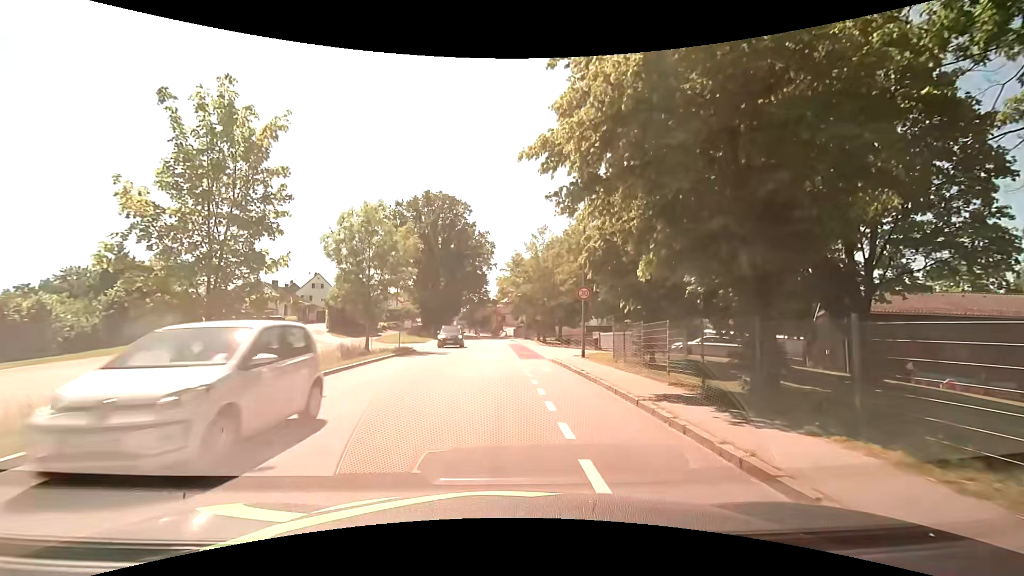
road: tertiary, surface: asphalt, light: Day
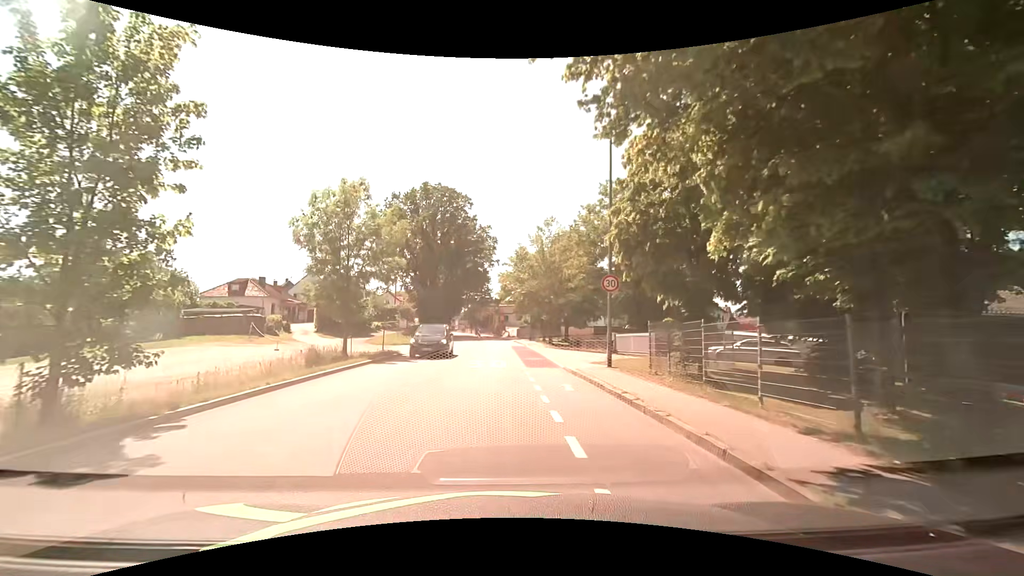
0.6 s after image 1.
(0.0, +4.9) m; 0°
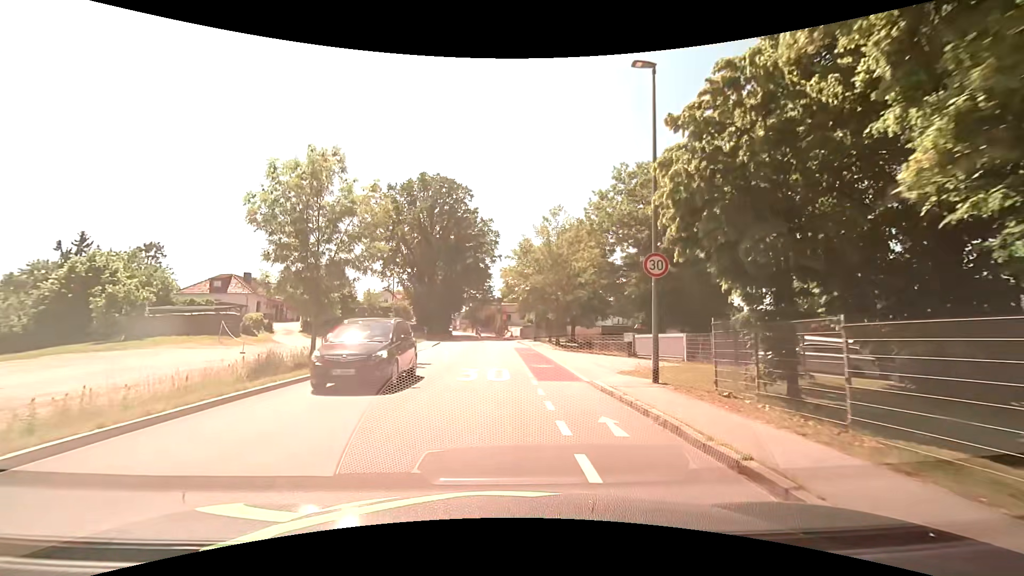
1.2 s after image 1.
(0.0, +4.8) m; -1°
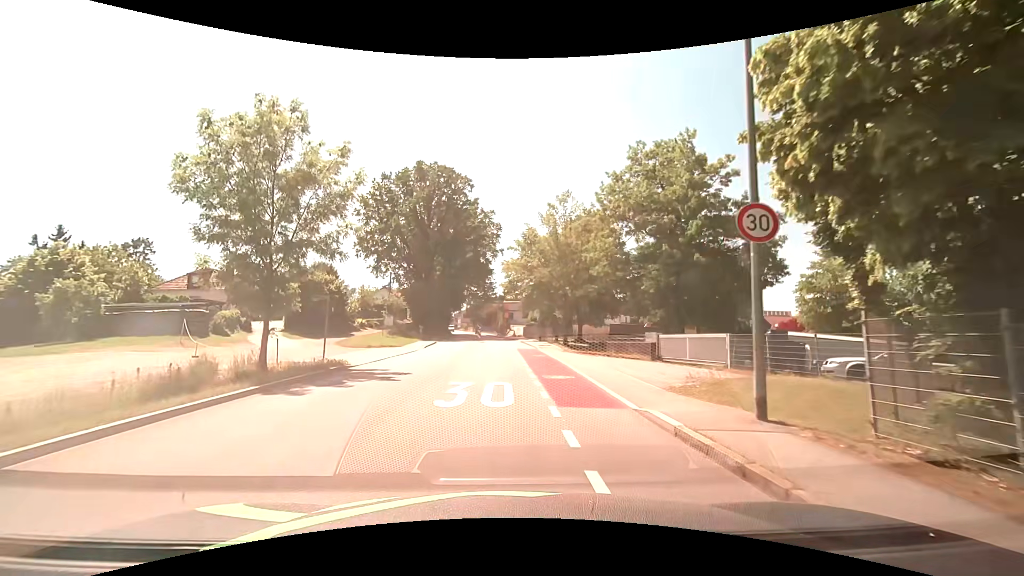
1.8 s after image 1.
(+0.1, +4.7) m; 0°
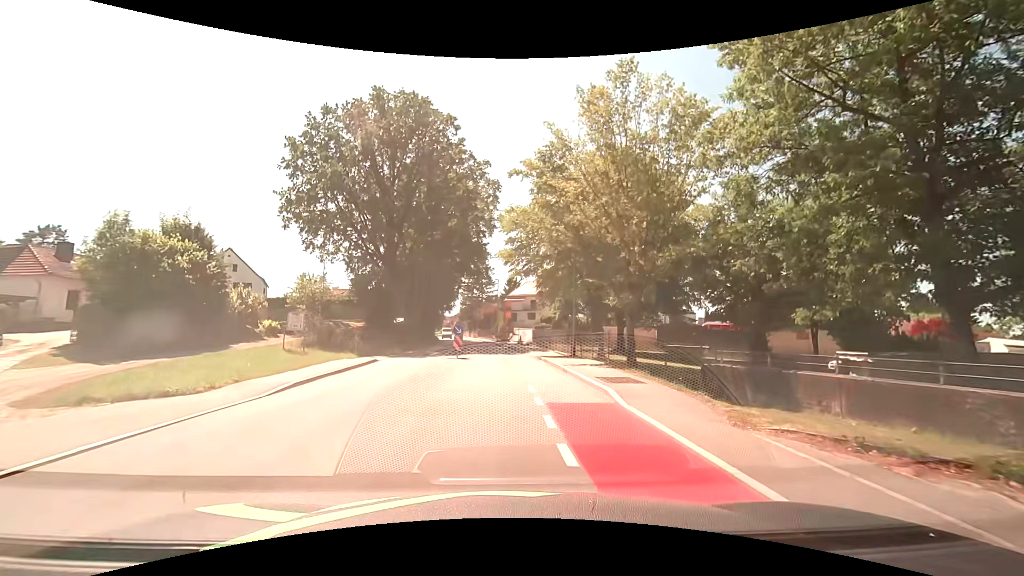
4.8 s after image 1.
(+0.1, +22.8) m; +1°
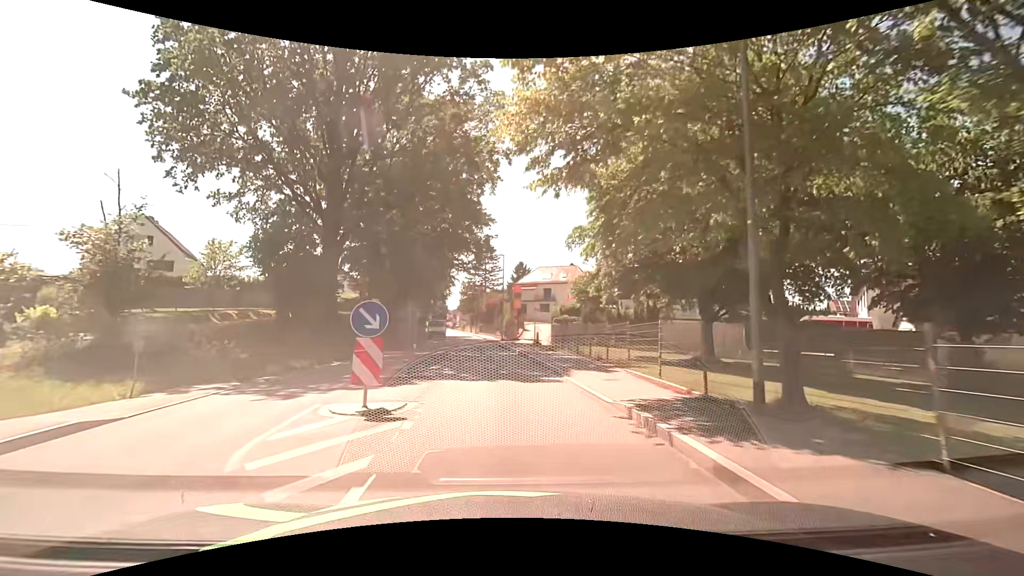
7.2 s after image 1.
(-0.5, +17.8) m; -2°
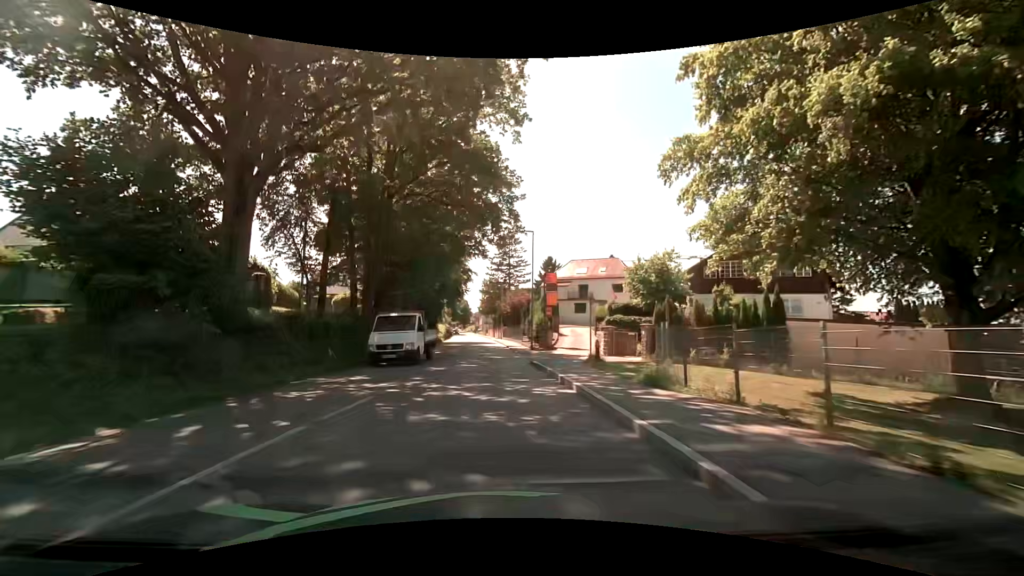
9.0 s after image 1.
(-0.4, +13.3) m; -4°
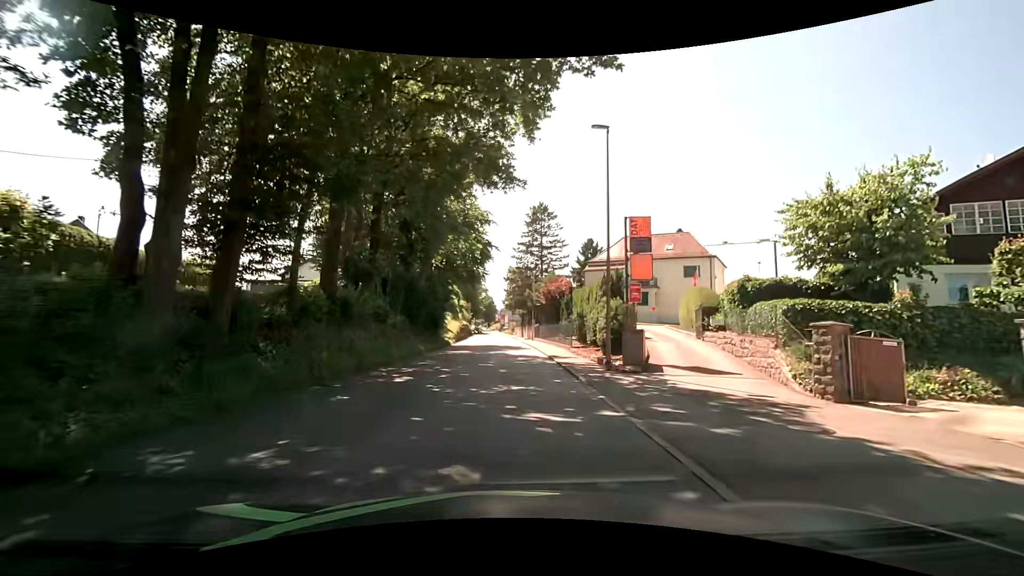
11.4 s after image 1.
(-0.3, +17.9) m; -2°
(0, +10) (0, +20) (0, +30) (0, +40) (0, +50) (0, +60) (0, +70) (-1, +80) (-1, +90) (-2, +100) m
